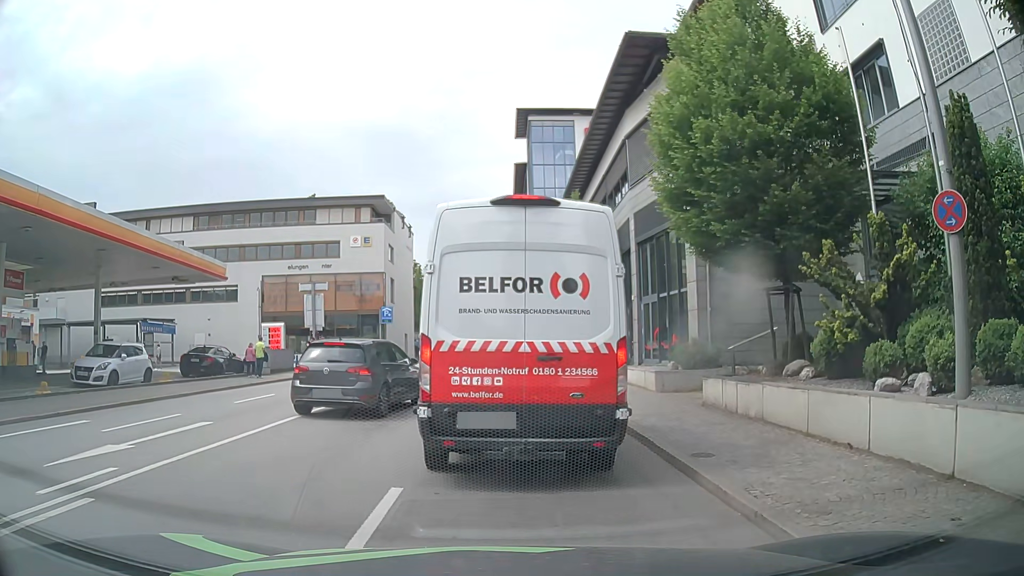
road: primary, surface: asphalt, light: Day
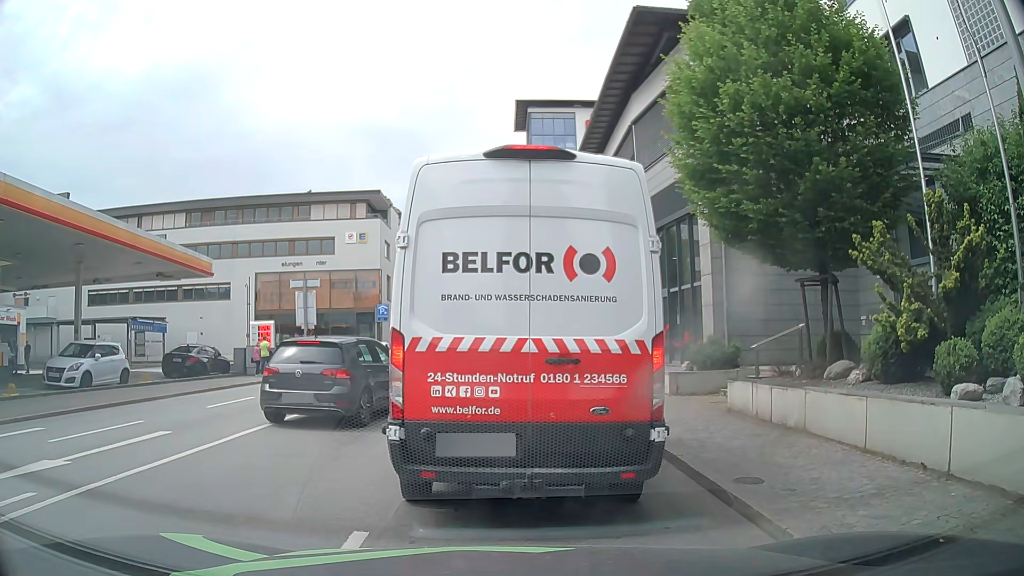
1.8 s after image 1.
(0.0, +1.5) m; 0°
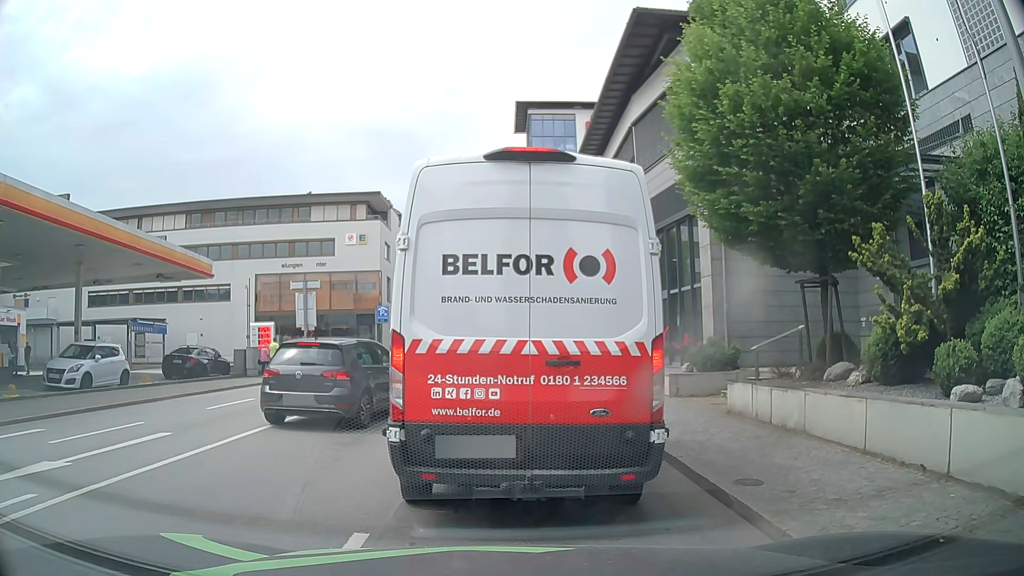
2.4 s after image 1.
(0.0, 0.0) m; 0°
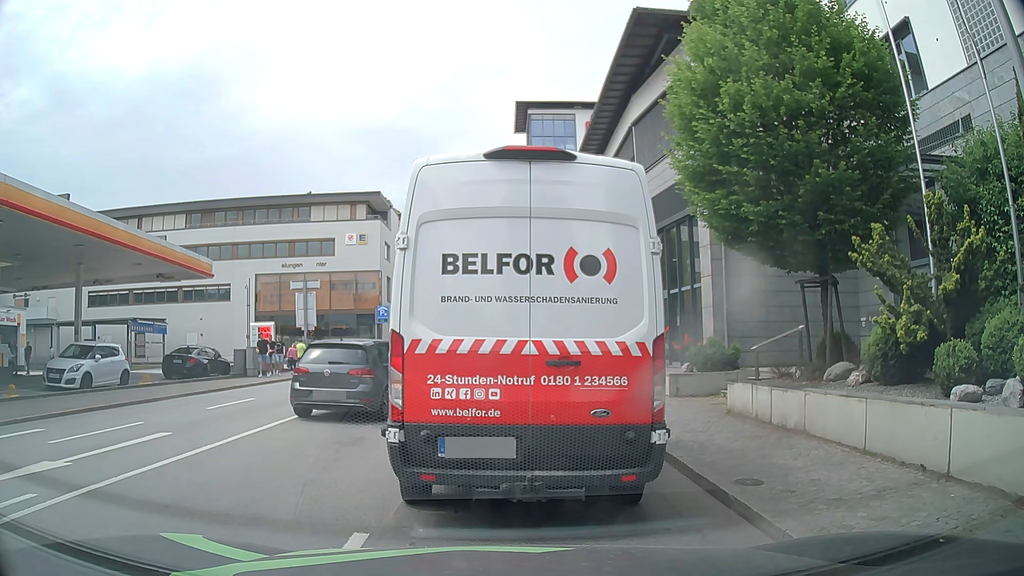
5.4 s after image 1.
(0.0, 0.0) m; 0°
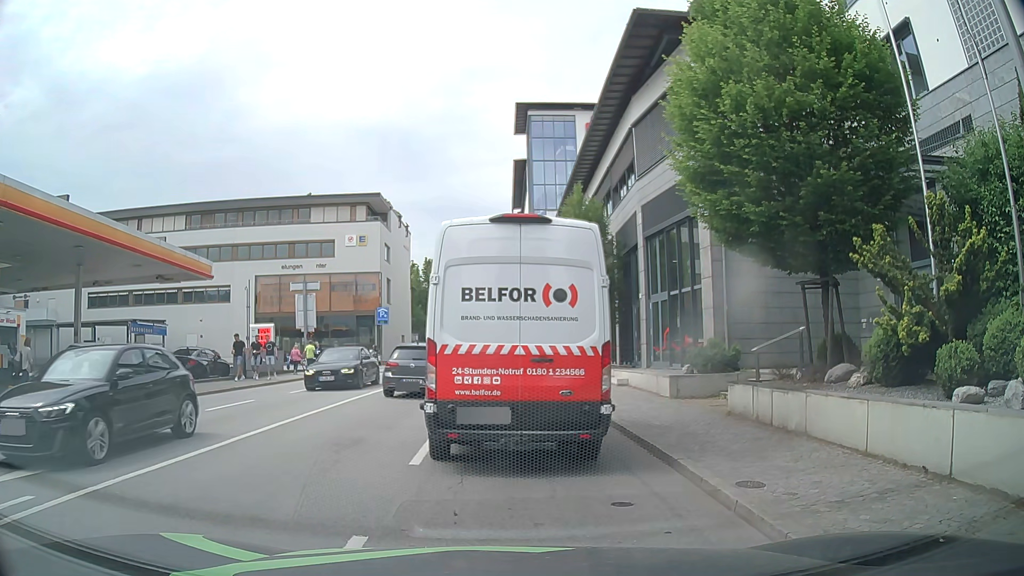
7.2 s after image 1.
(0.0, 0.0) m; 0°
